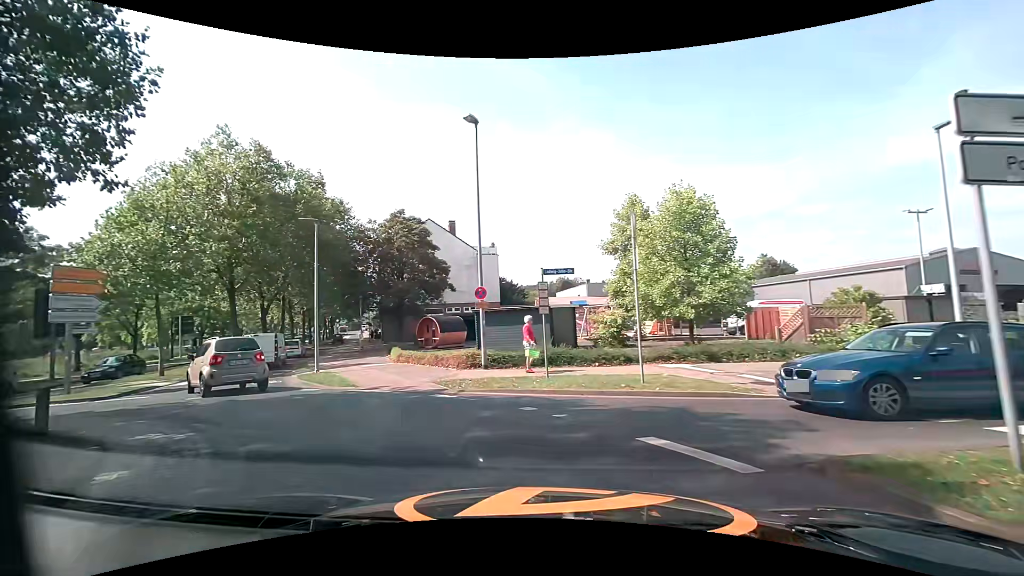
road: tertiary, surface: asphalt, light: Day
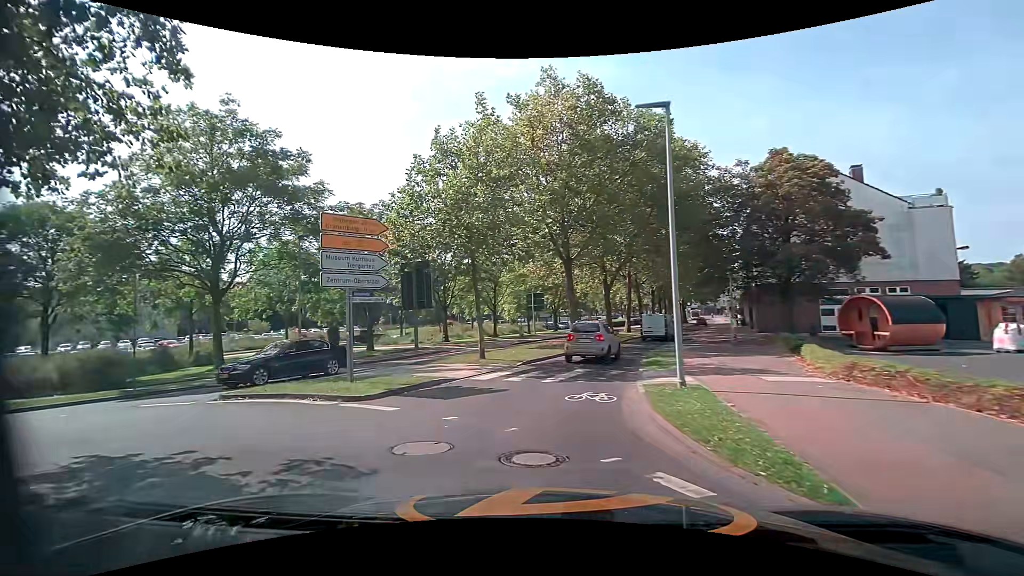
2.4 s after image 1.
(-3.4, +9.7) m; -39°
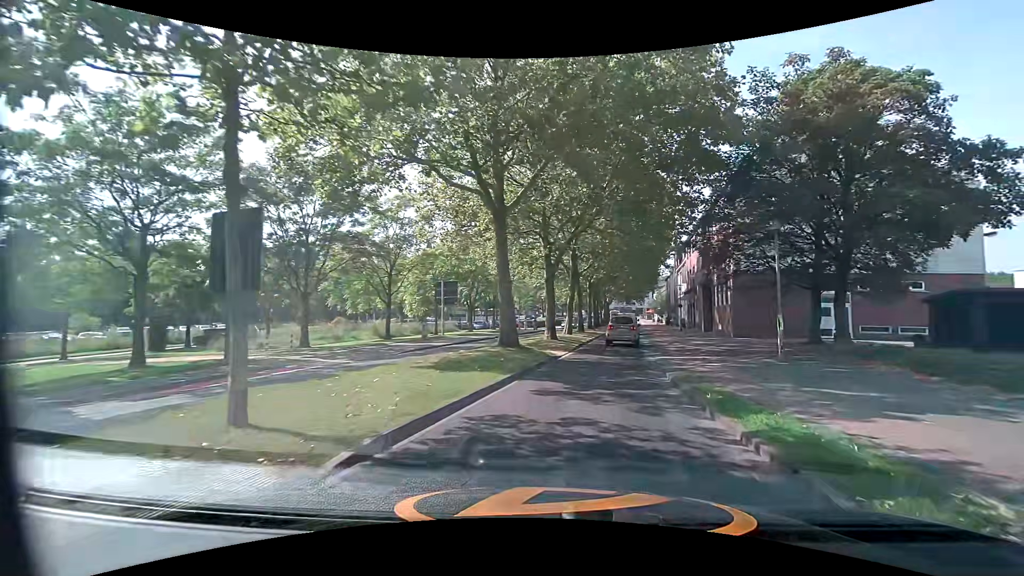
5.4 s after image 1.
(0.0, +13.3) m; +11°
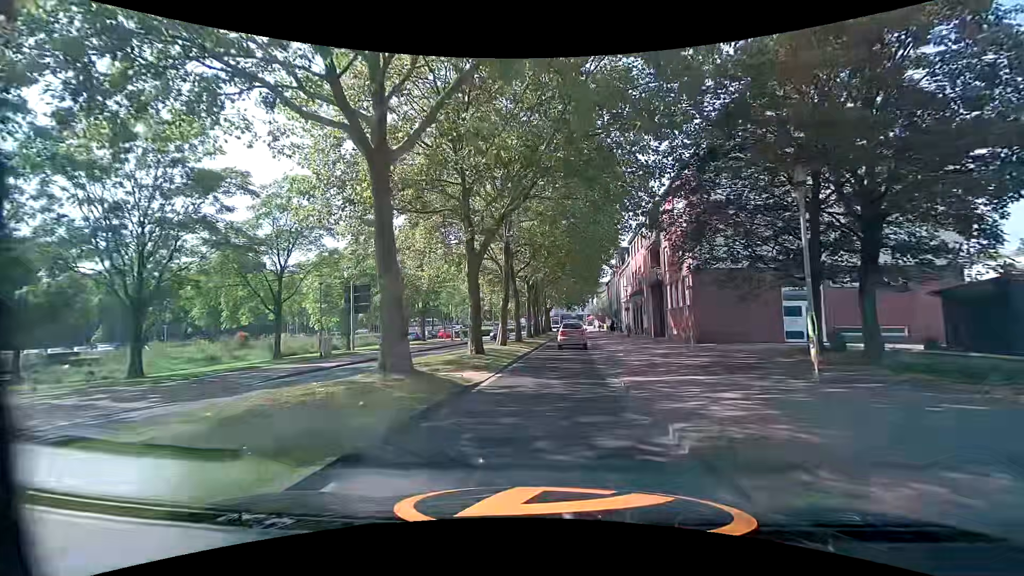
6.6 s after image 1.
(+0.5, +6.6) m; +6°
(0, +10) (+1, +20) (+1, +30) (+2, +40) (+2, +50) (+3, +60) (+4, +70) (+4, +80) (+5, +90) (+5, +100) m
